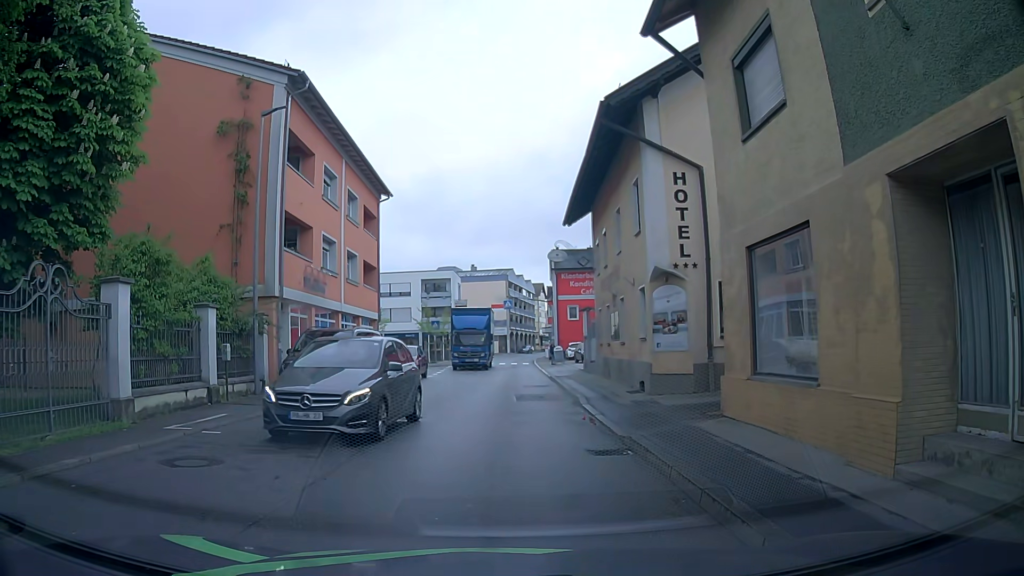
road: secondary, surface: asphalt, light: Day
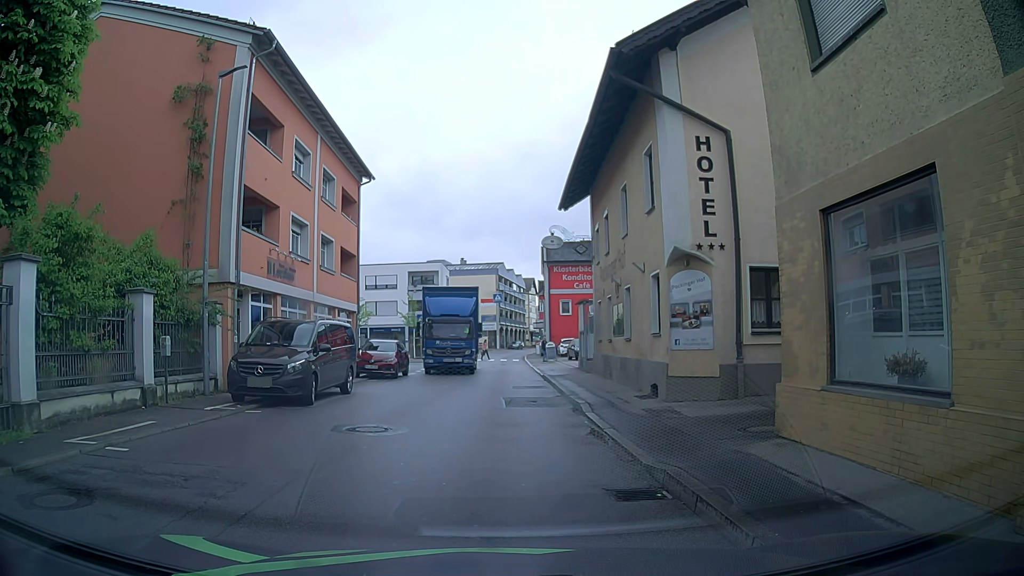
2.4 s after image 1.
(+0.1, +2.6) m; +3°
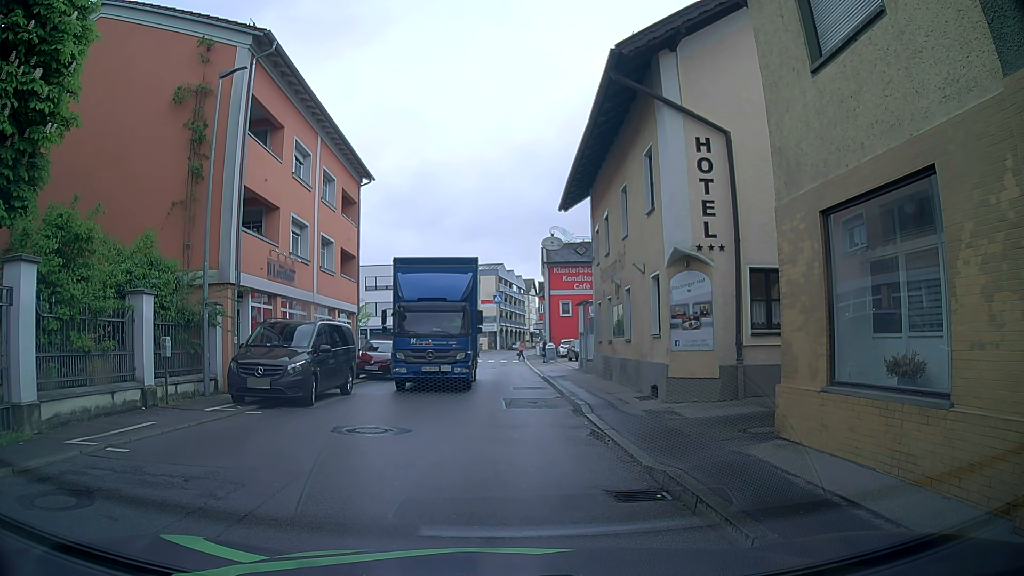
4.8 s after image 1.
(0.0, +0.1) m; 0°
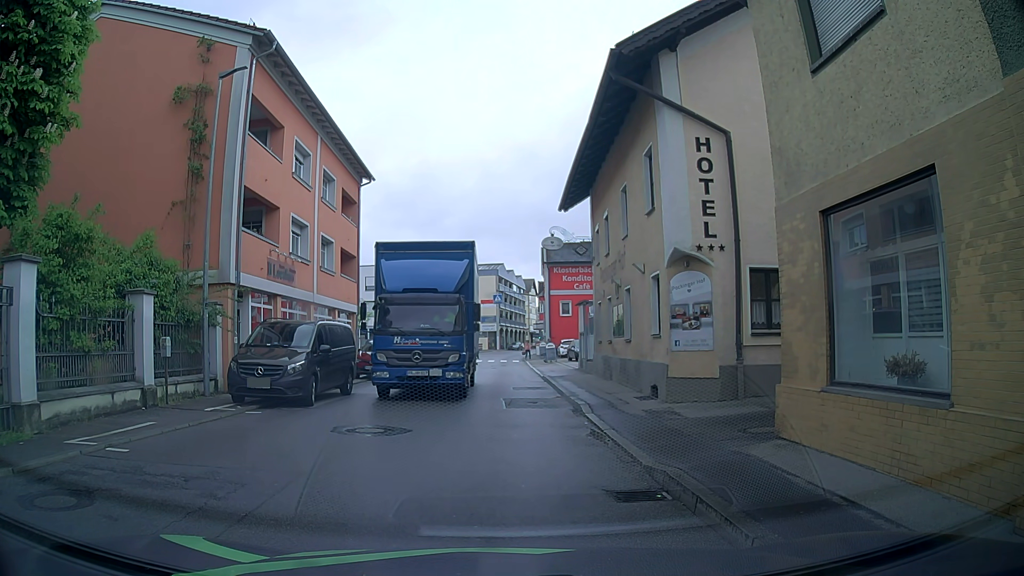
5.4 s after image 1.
(0.0, 0.0) m; 0°
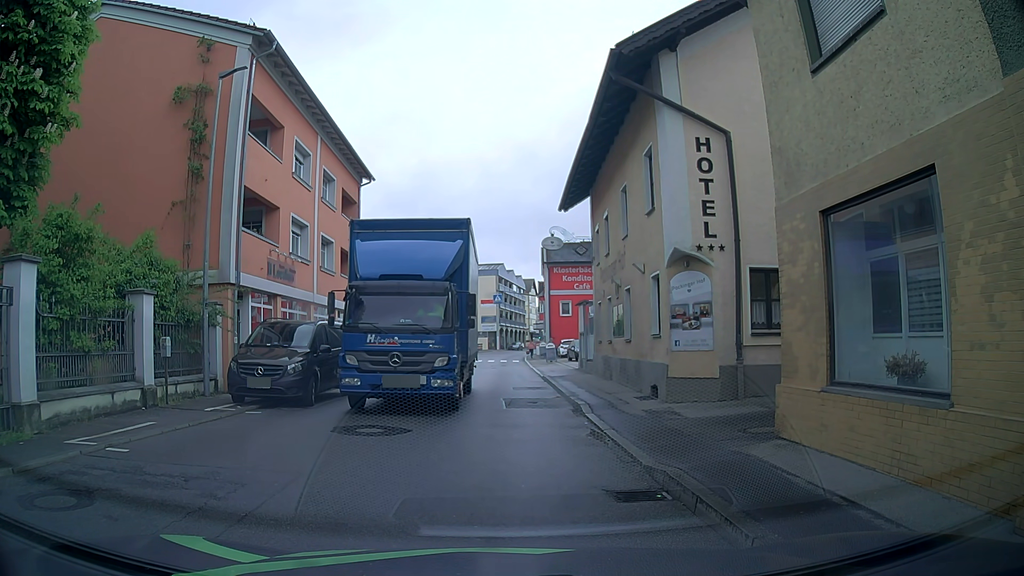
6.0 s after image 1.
(0.0, 0.0) m; 0°
